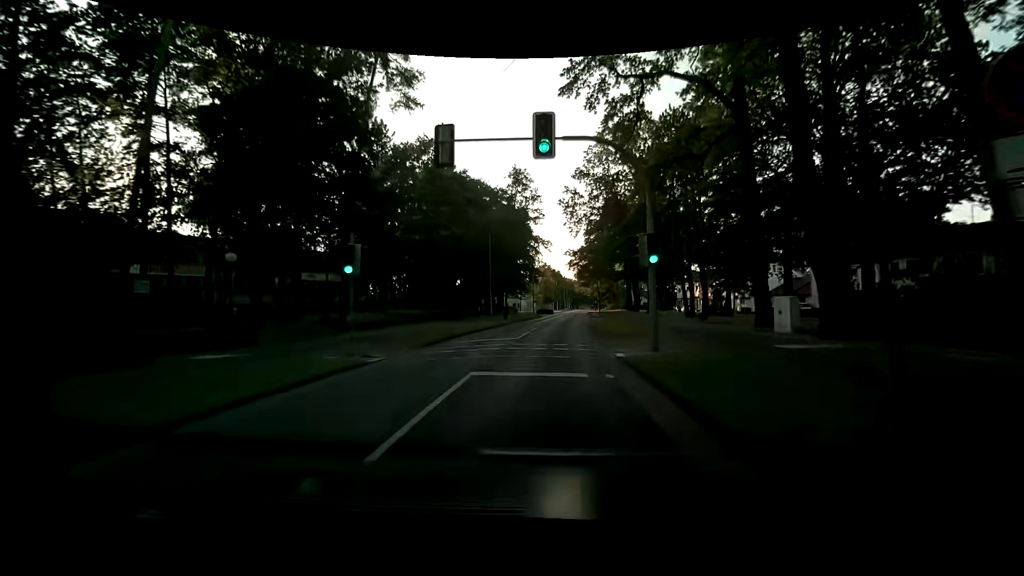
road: tertiary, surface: asphalt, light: Day
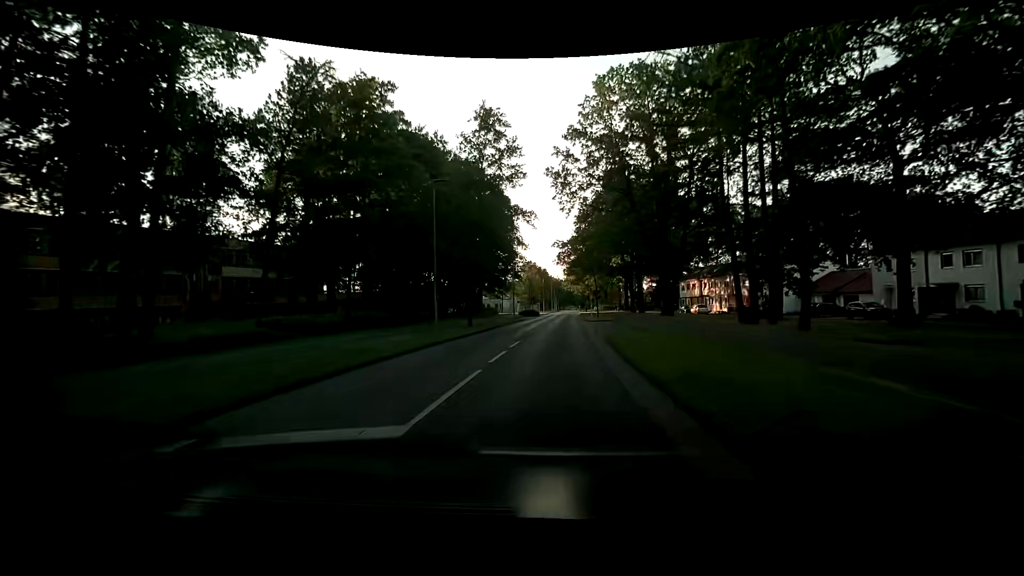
(0.0, +15.3) m; 0°
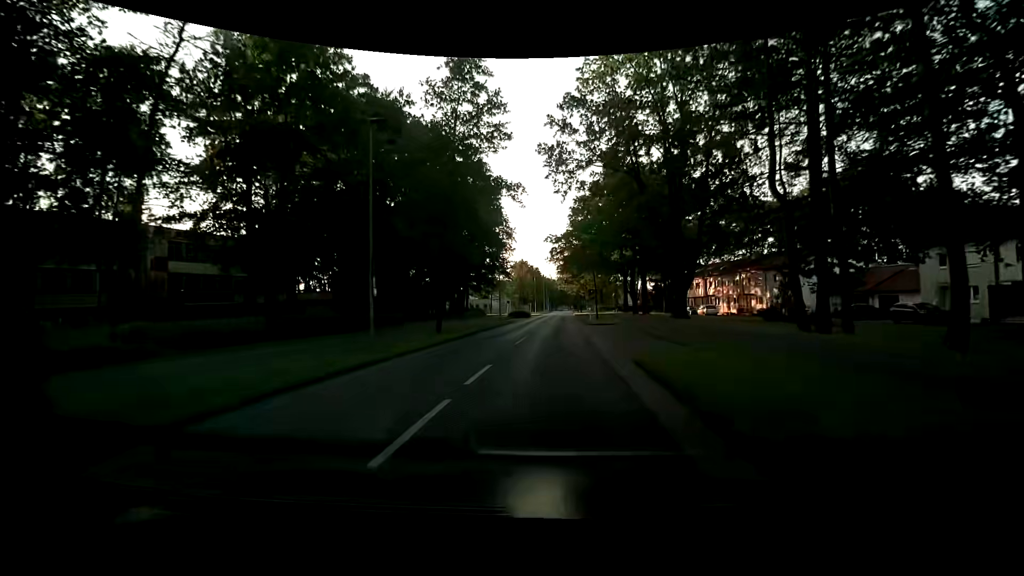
(+0.2, +7.7) m; +1°
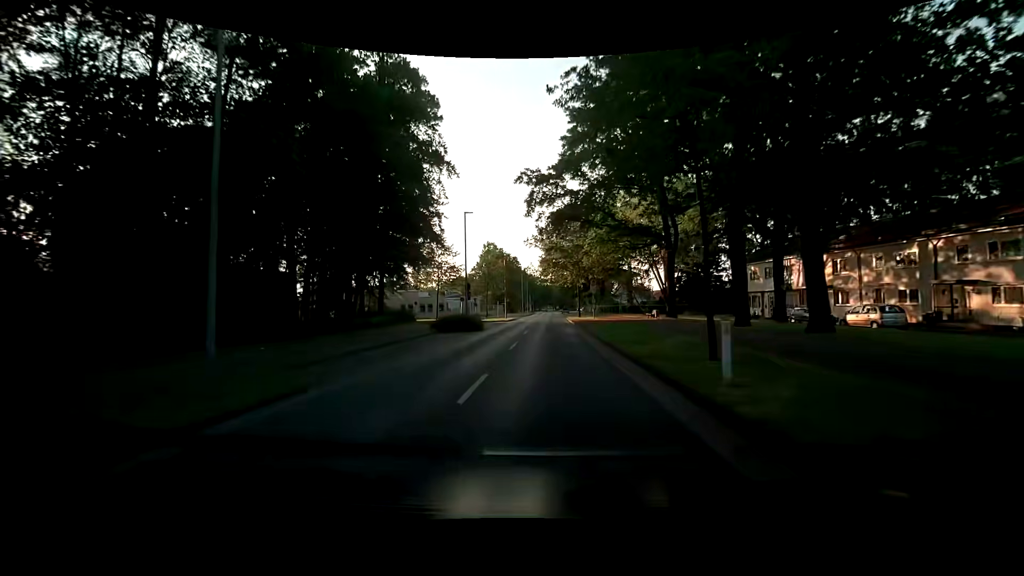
(+1.5, +38.3) m; +3°
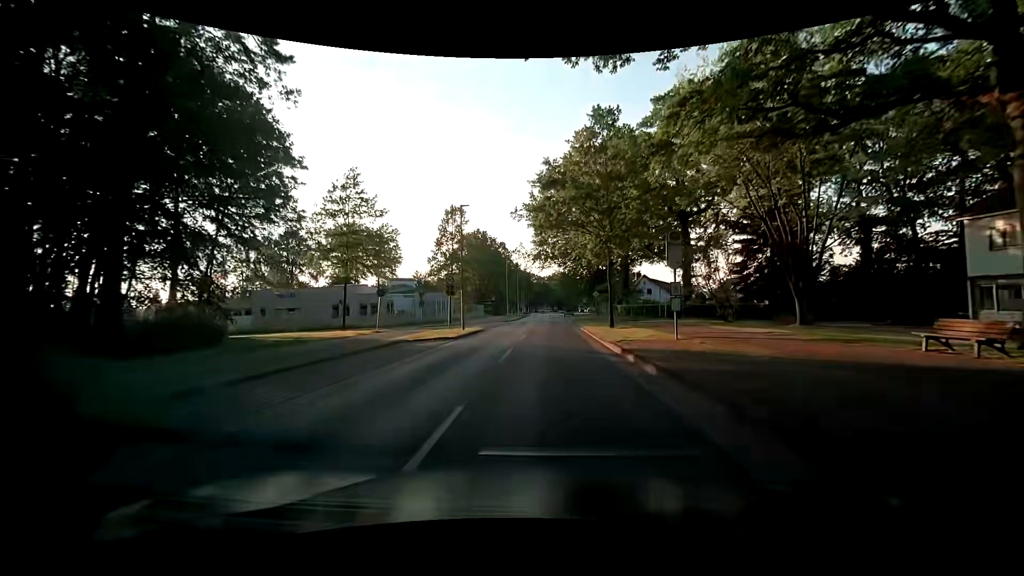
(-0.3, +30.6) m; -1°
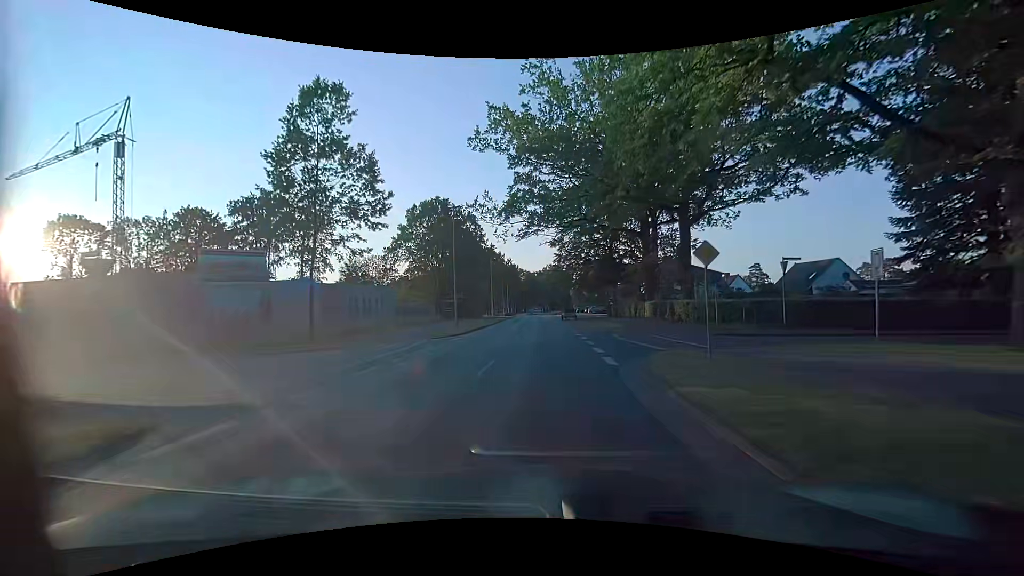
(+1.1, +30.6) m; +2°
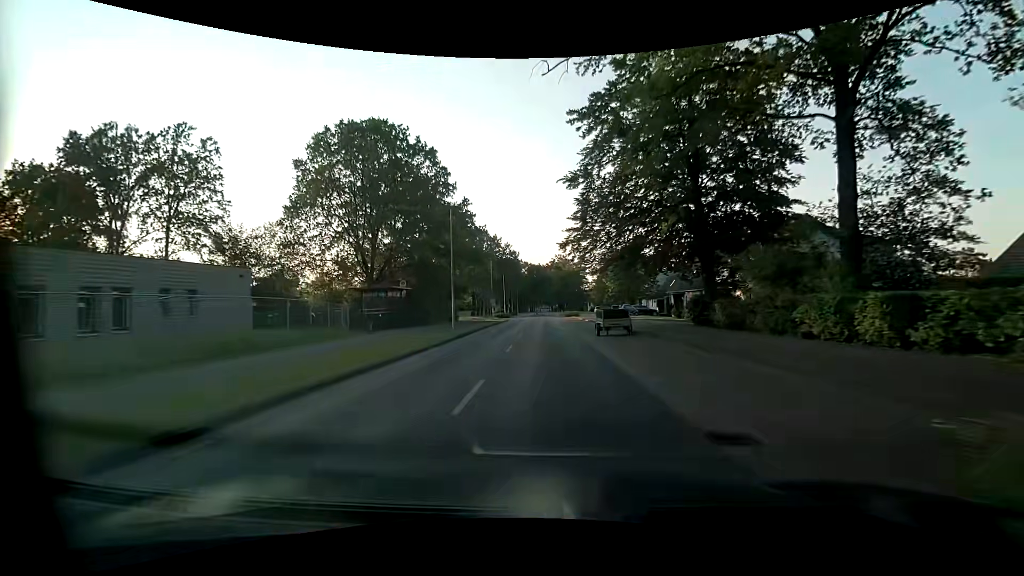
(-0.1, +30.7) m; -1°
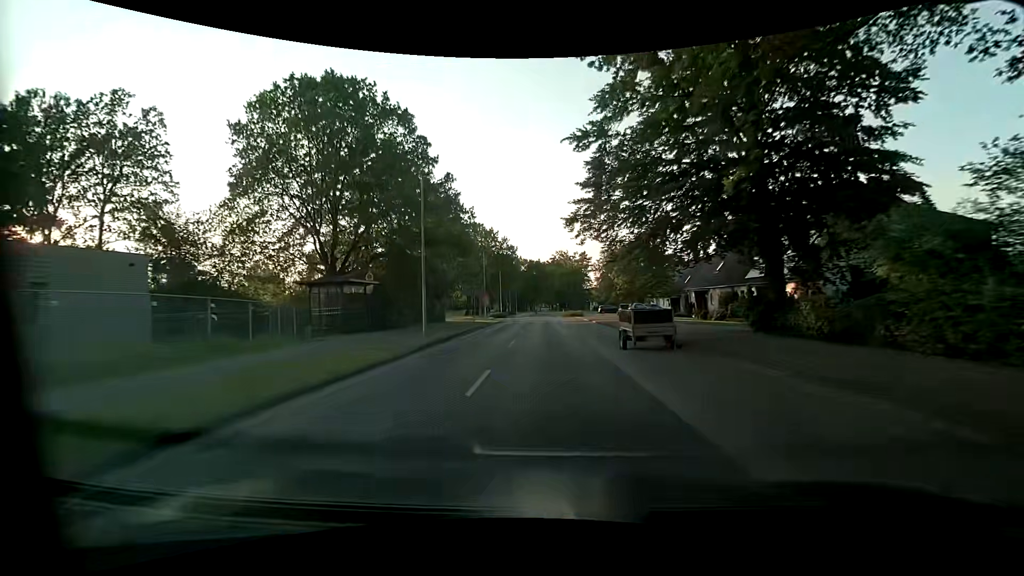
(0.0, +7.7) m; 0°
(0, +10) (0, +20) (0, +30) (0, +40) (0, +50) (0, +60) (+1, +70) (+1, +80) (+2, +90) (+2, +100) m
